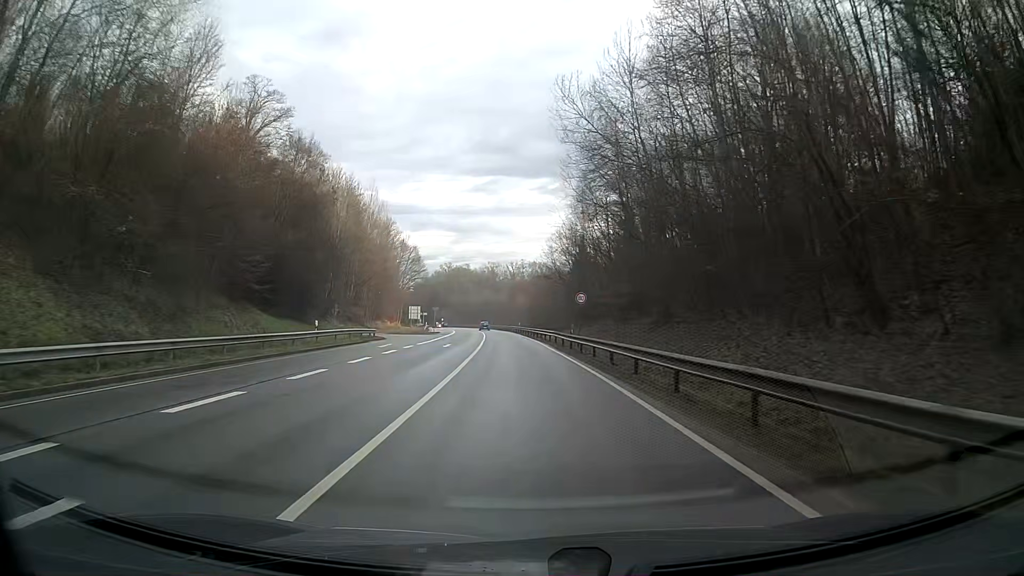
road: primary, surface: asphalt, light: Day
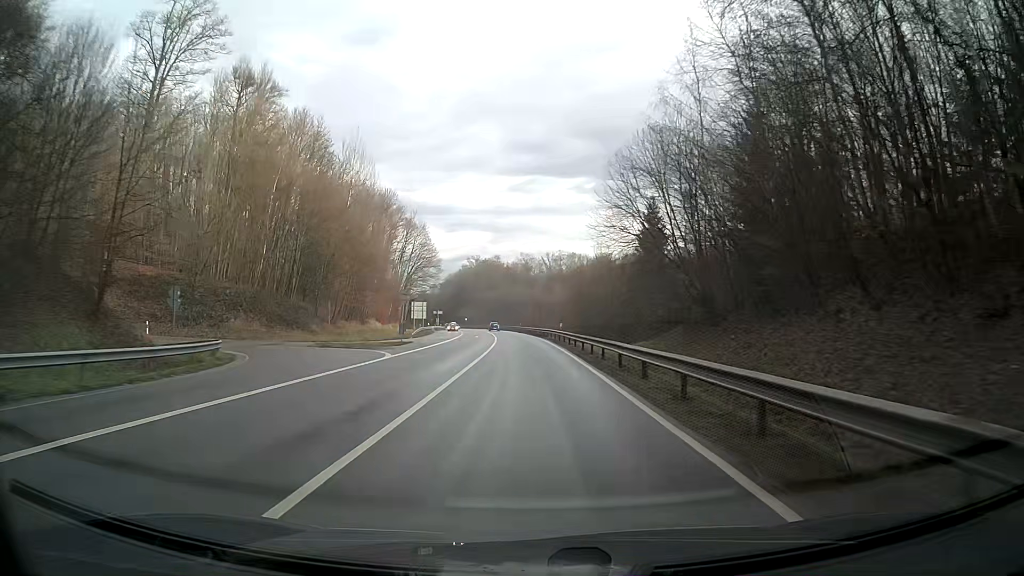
(-1.1, +37.2) m; -3°
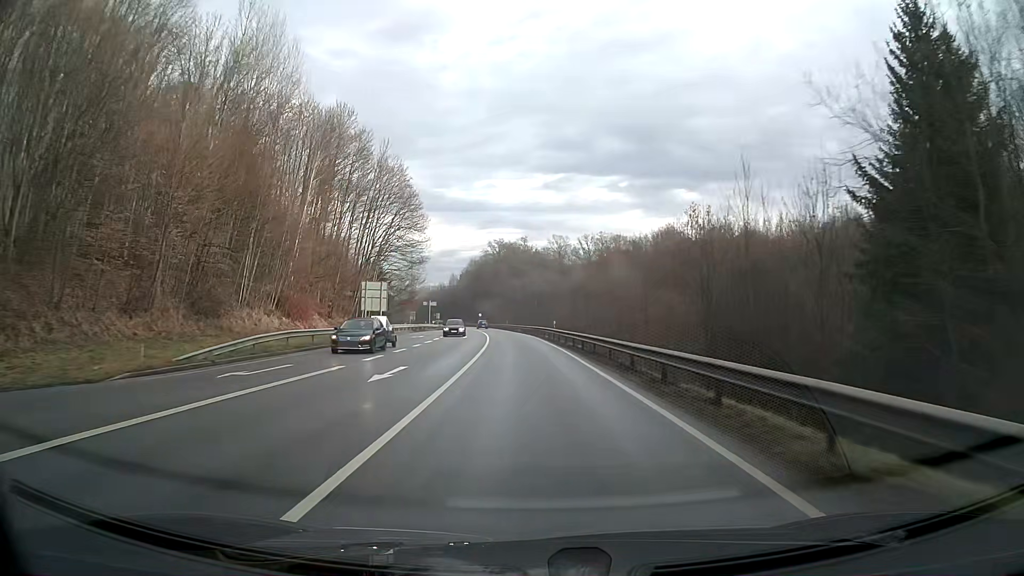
(-1.0, +49.5) m; -3°
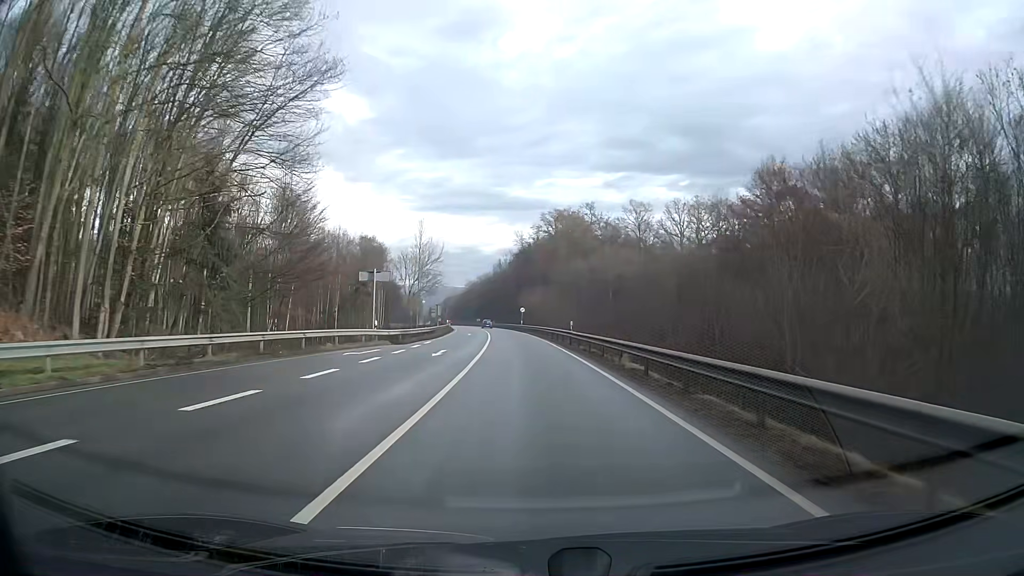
(-2.6, +61.8) m; -5°
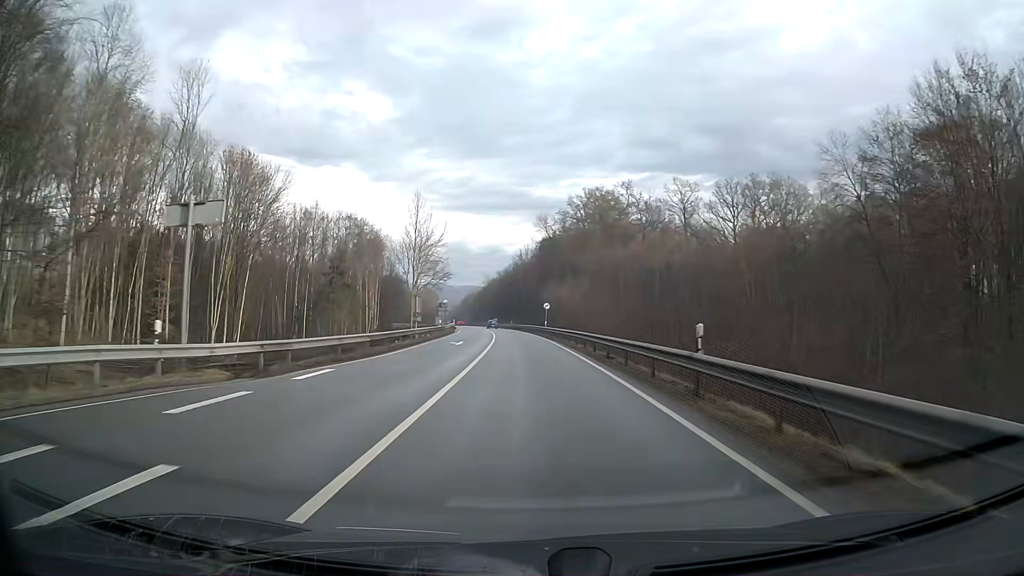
(-0.4, +24.7) m; -2°
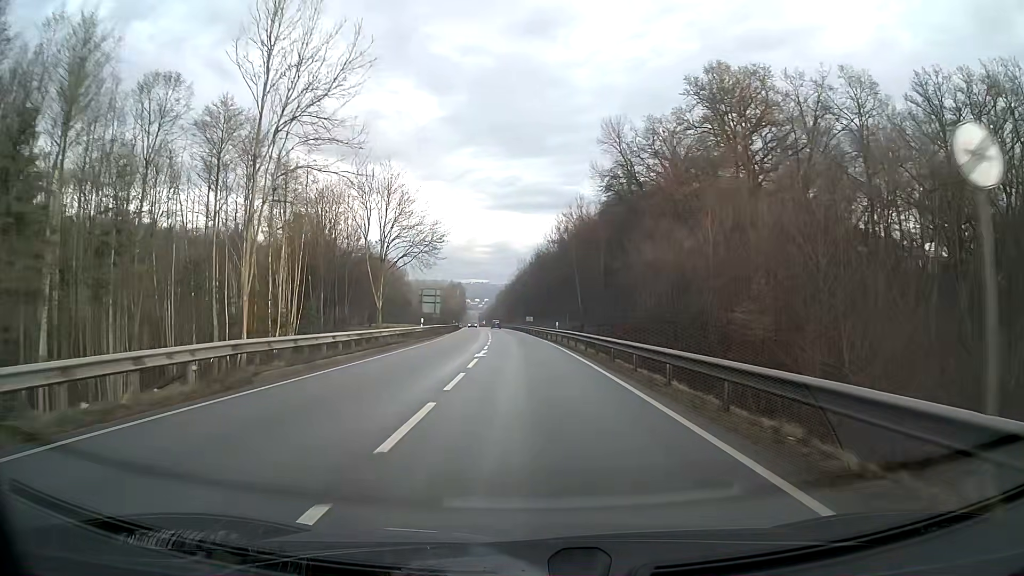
(-1.9, +61.9) m; -4°
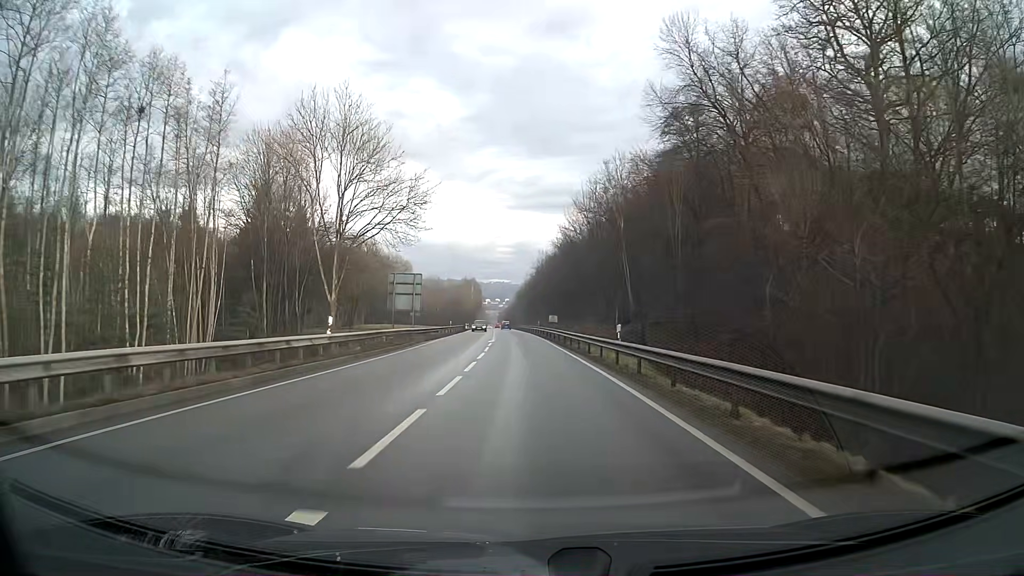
(-0.4, +24.8) m; -2°
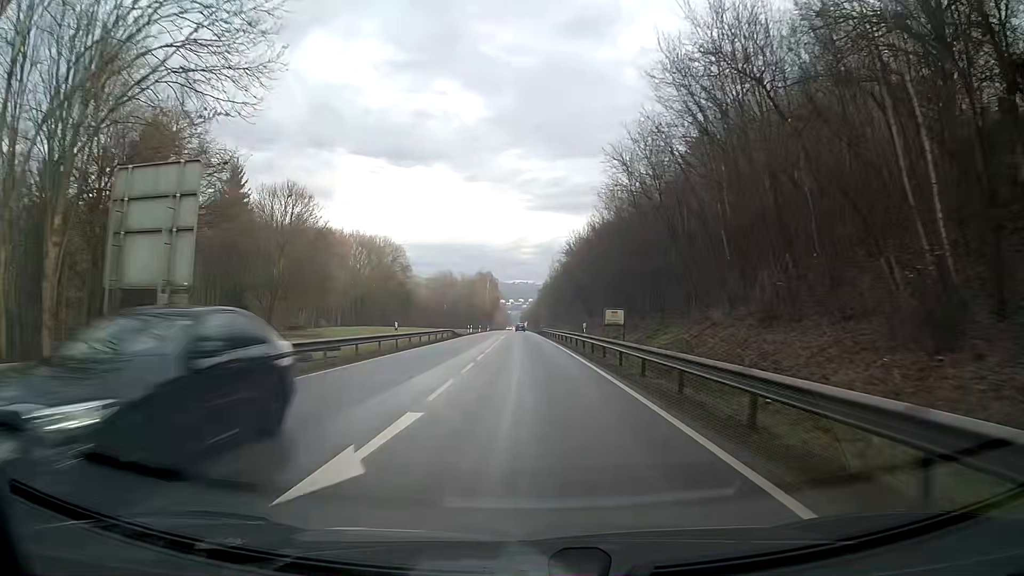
(-0.7, +37.2) m; -2°
